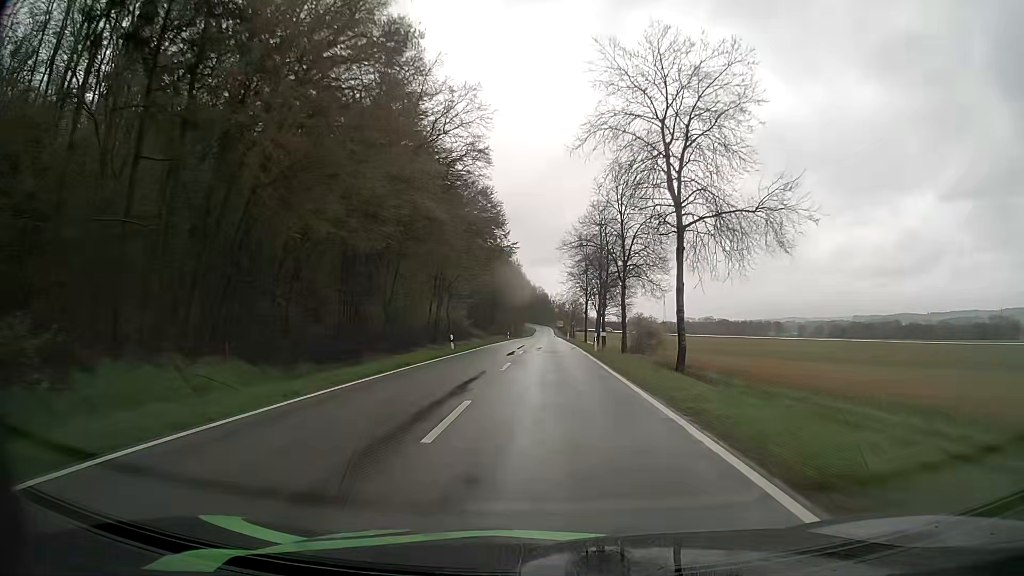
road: tertiary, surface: asphalt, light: Day
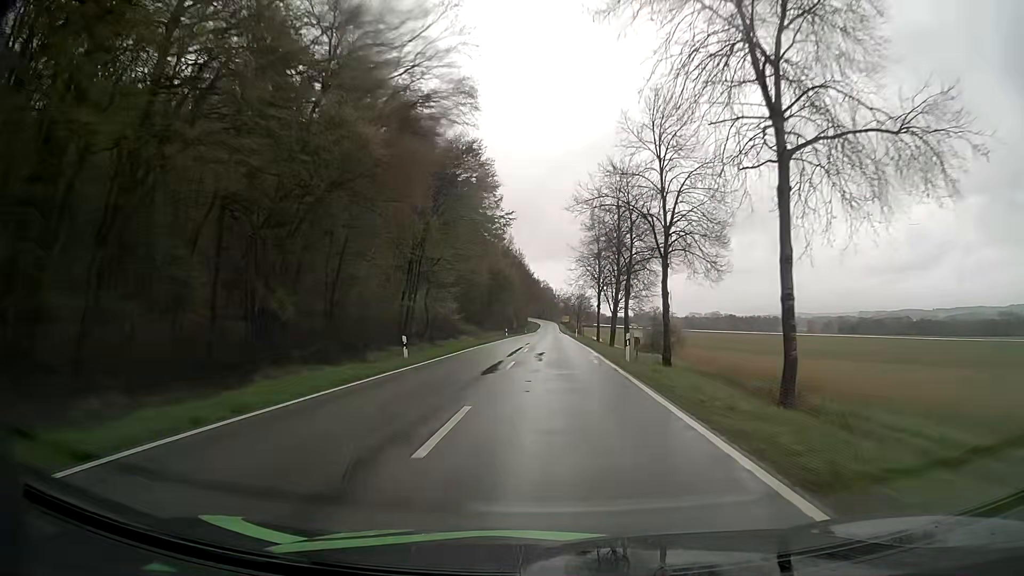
(-0.1, +13.3) m; -1°
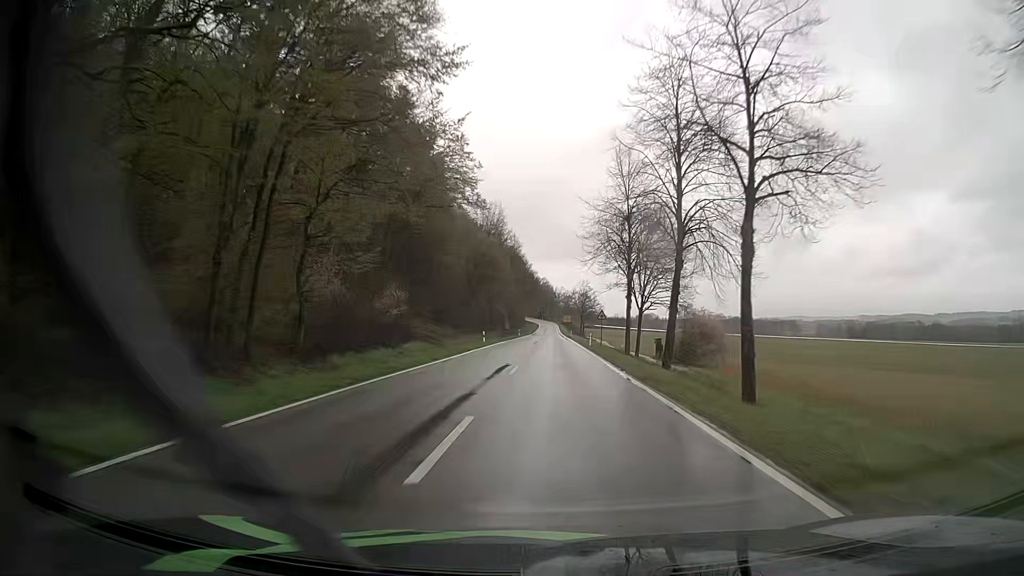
(0.0, +25.9) m; 0°
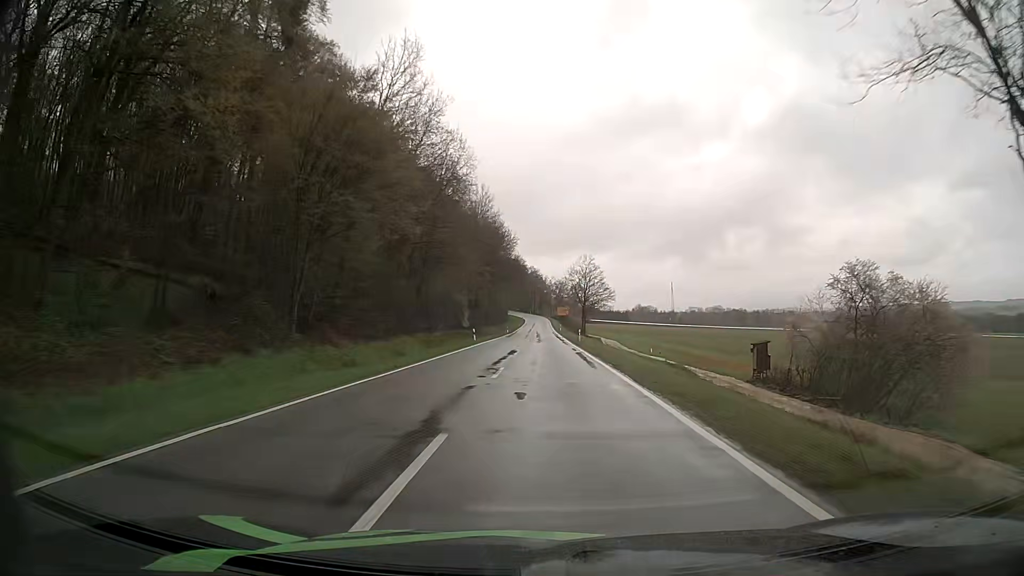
(+0.6, +51.7) m; +1°
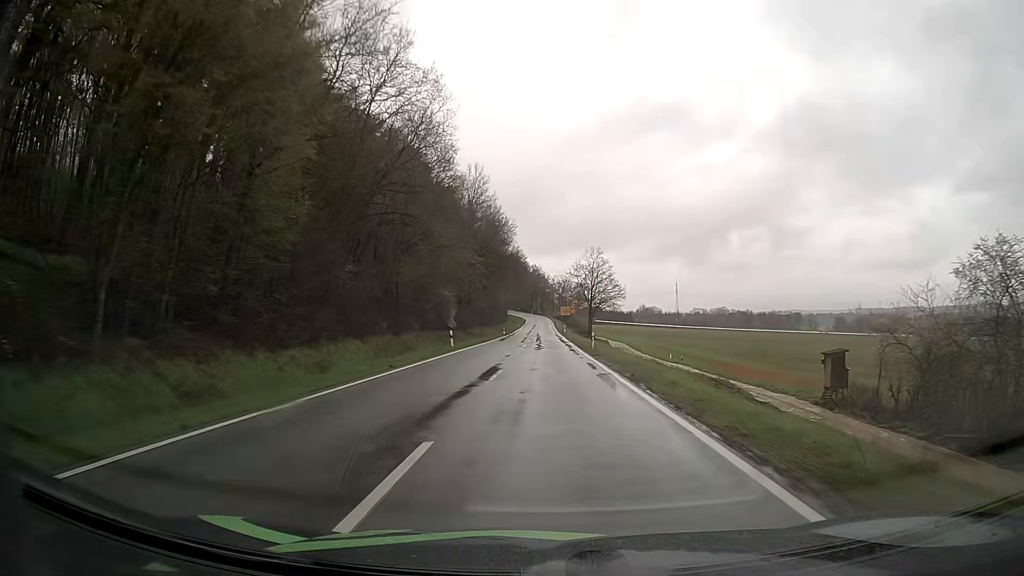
(+0.1, +12.9) m; 0°
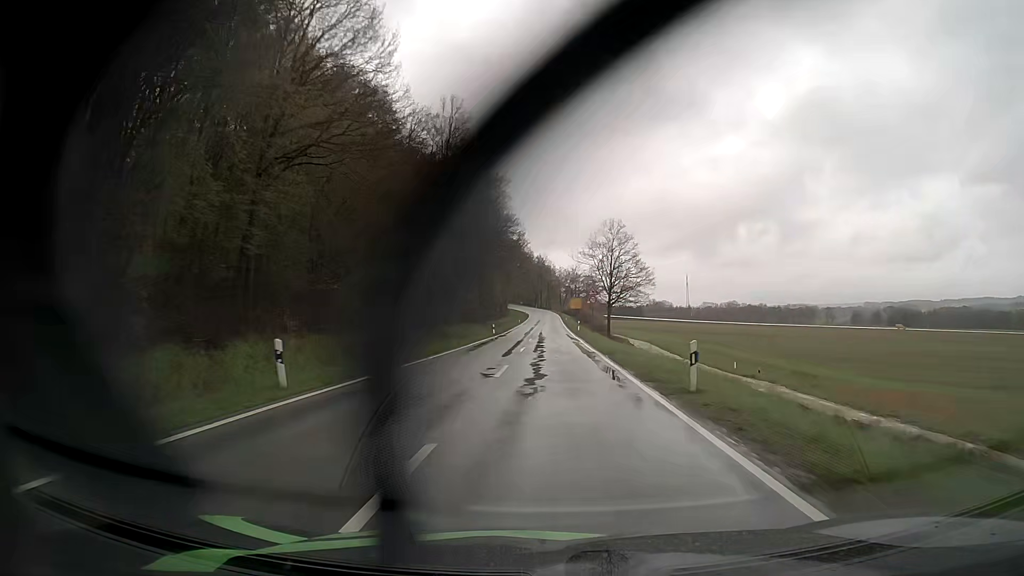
(0.0, +25.1) m; 0°
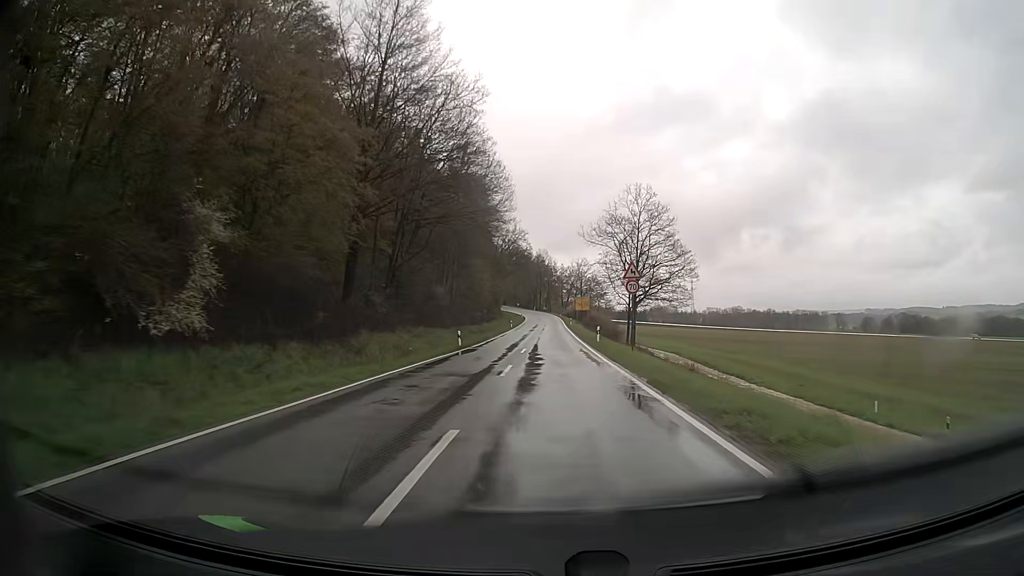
(-0.1, +24.3) m; 0°
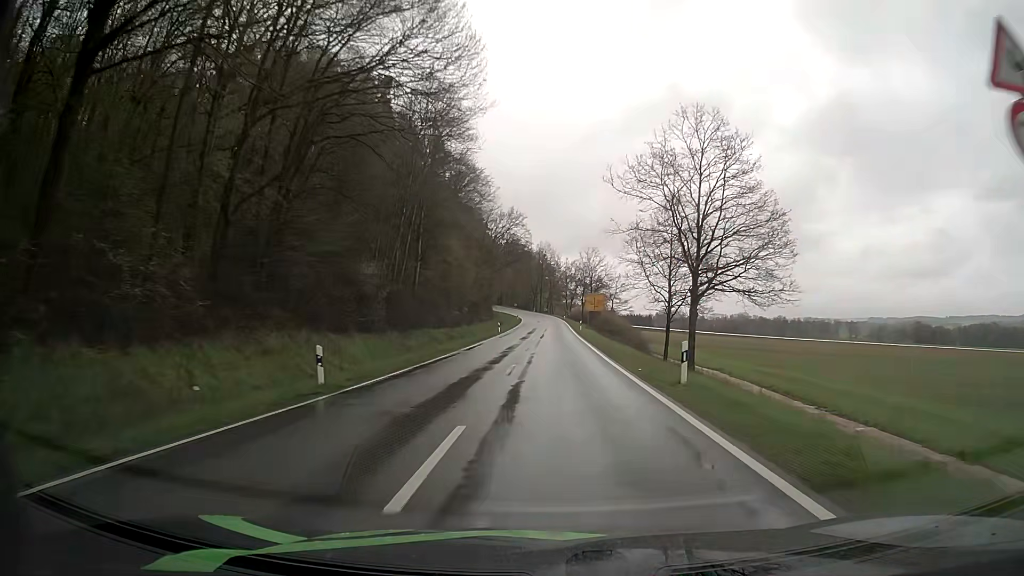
(0.0, +24.2) m; 0°
(0, +10) (0, +20) (0, +30) (0, +40) (0, +50) (0, +60) (+1, +70) (+1, +80) (+1, +90) (+1, +100) m
